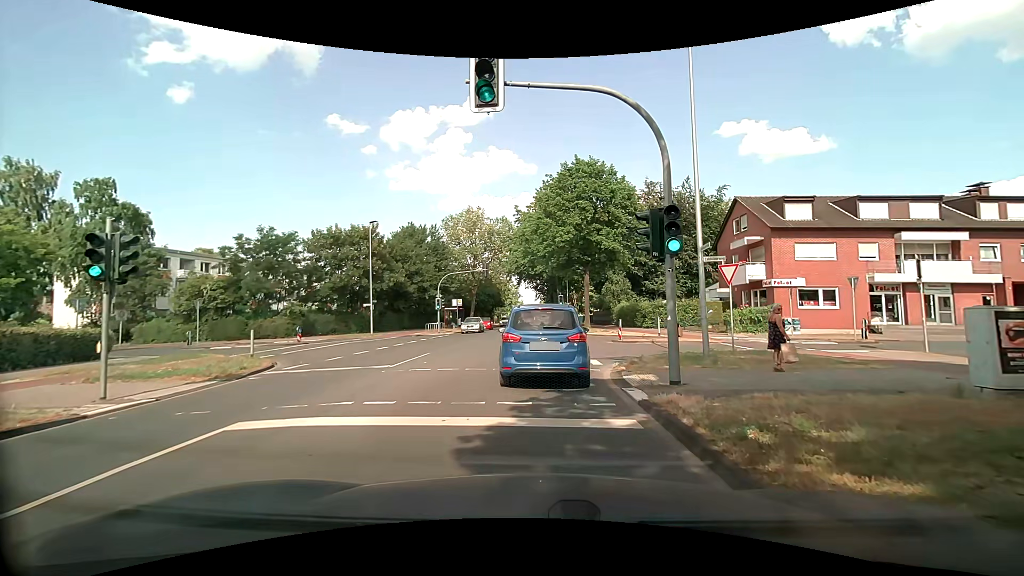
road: tertiary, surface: asphalt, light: Day
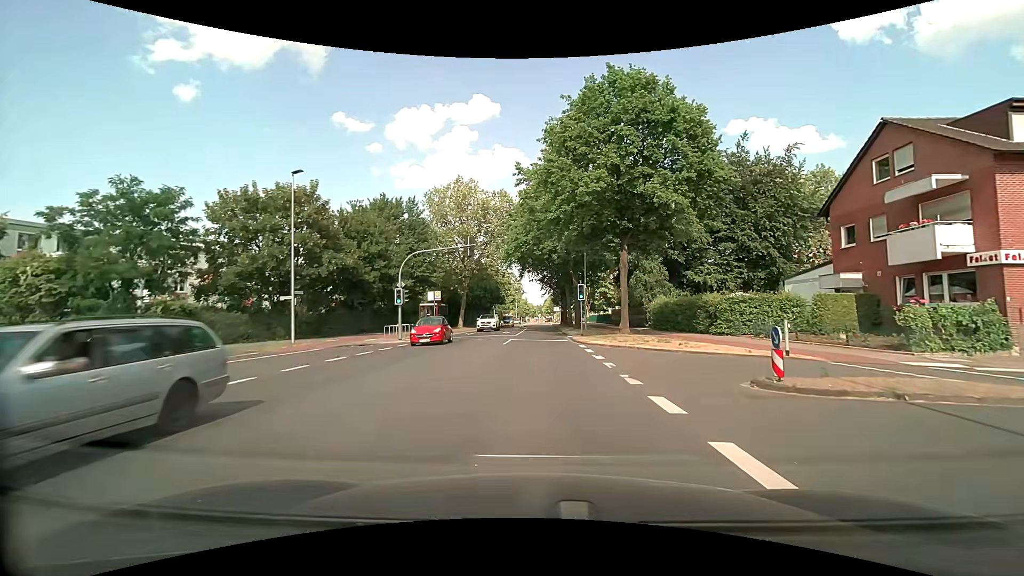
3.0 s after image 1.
(-0.5, +16.2) m; -2°
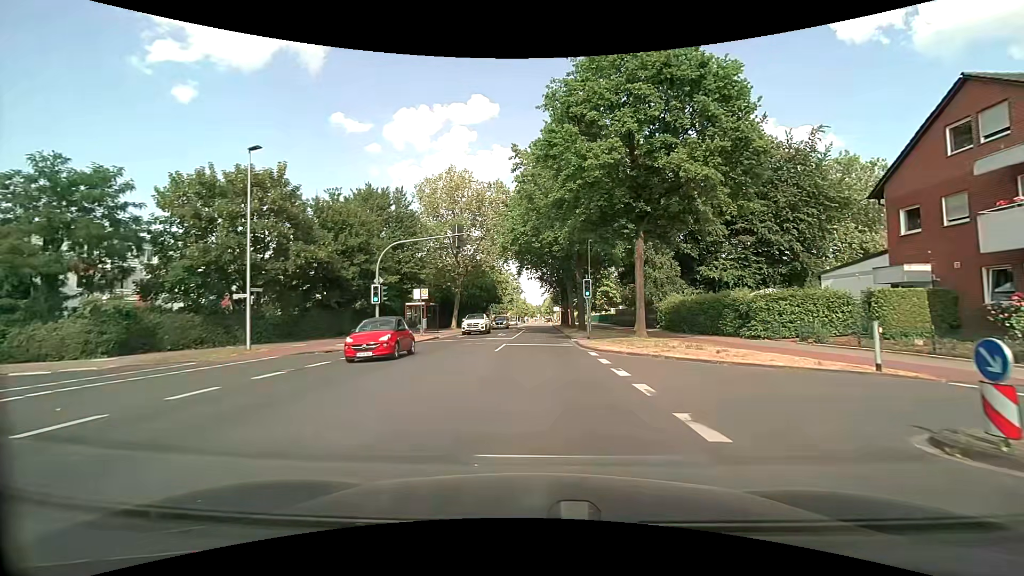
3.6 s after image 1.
(0.0, +4.6) m; 0°
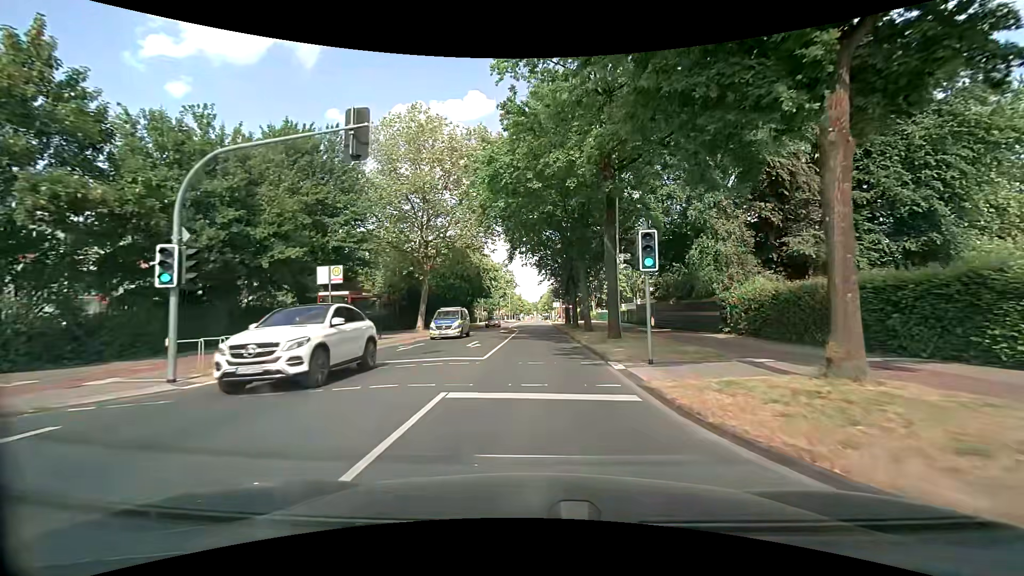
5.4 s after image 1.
(+0.1, +15.9) m; +1°
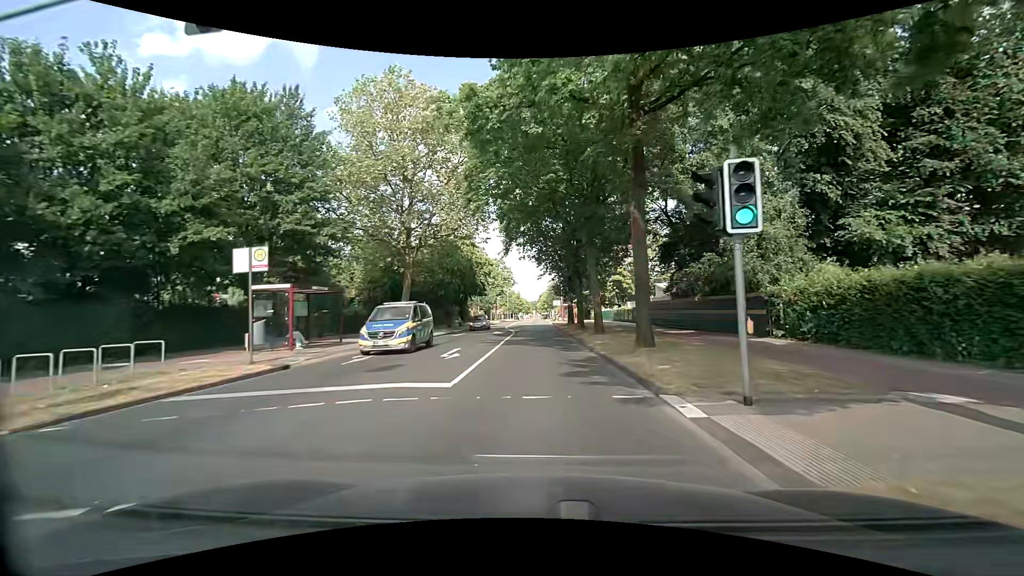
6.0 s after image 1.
(0.0, +5.8) m; 0°
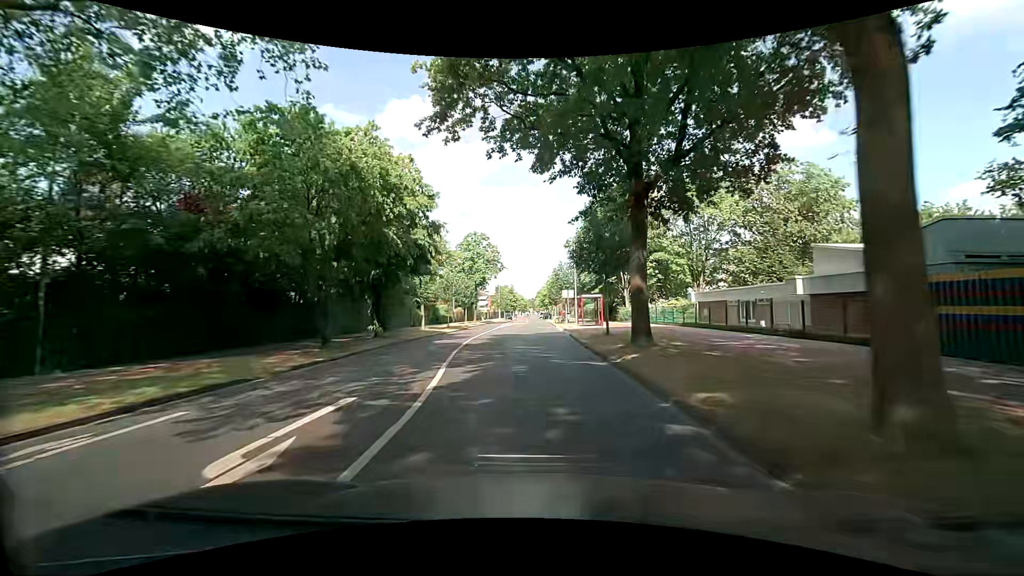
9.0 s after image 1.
(+0.1, +31.8) m; 0°
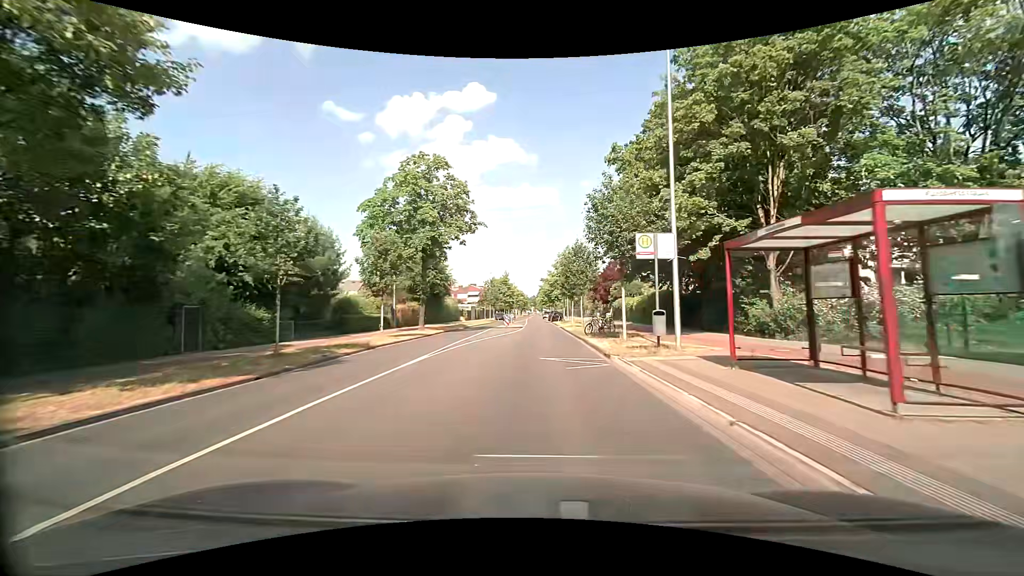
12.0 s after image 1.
(+0.2, +34.9) m; +1°
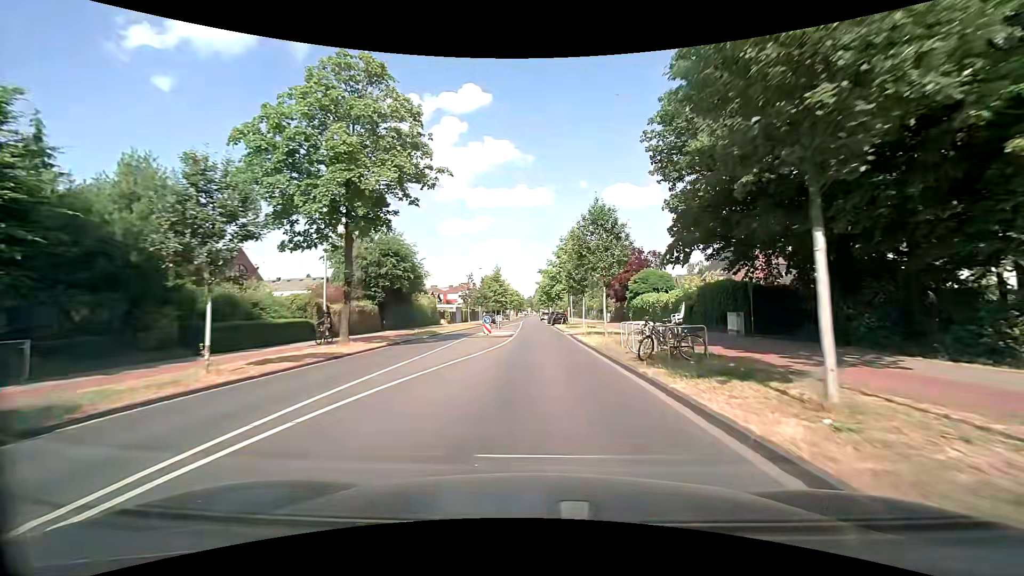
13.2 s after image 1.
(-0.1, +14.4) m; 0°
(0, +10) (0, +20) (0, +30) (0, +40) (0, +50) (0, +60) (0, +70) (0, +80) (0, +90) (0, +100) m
